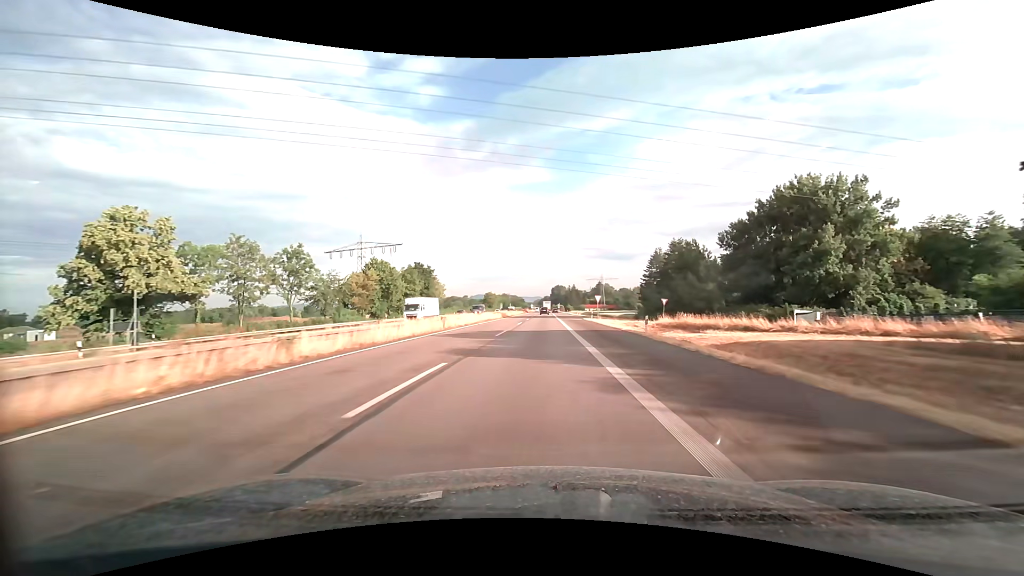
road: trunk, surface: asphalt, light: Day
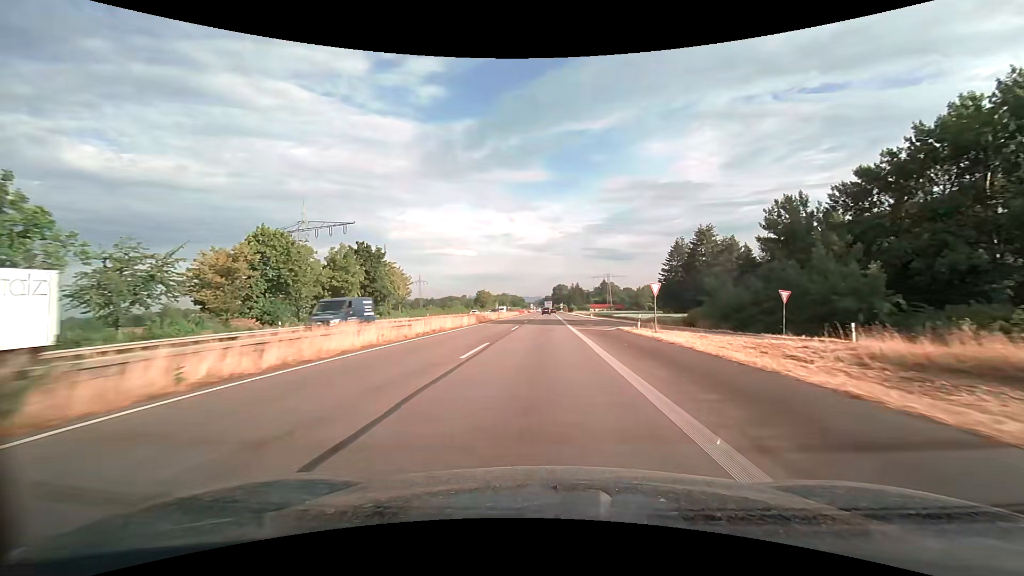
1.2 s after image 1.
(0.0, +29.5) m; 0°
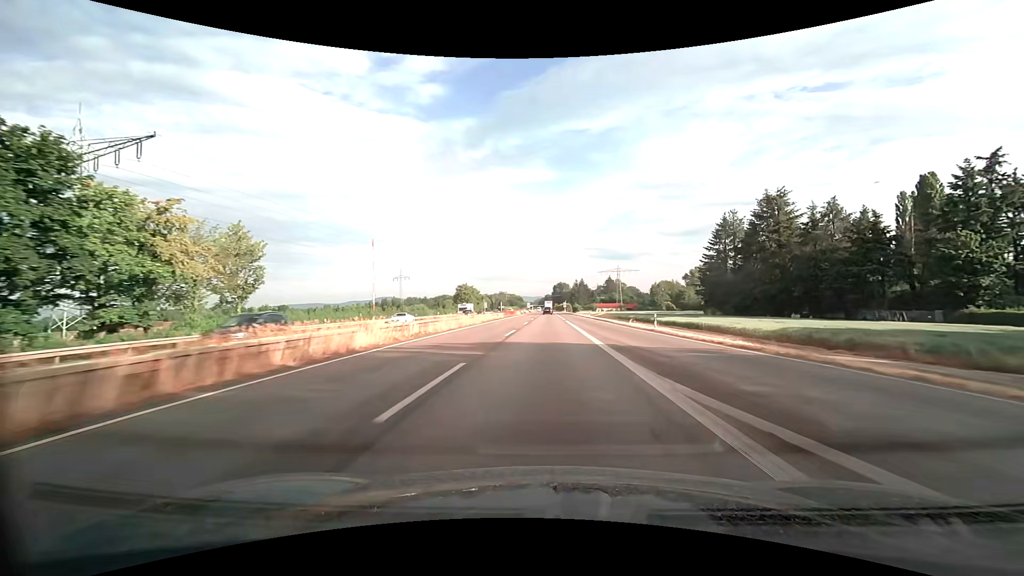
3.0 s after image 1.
(0.0, +44.5) m; 0°
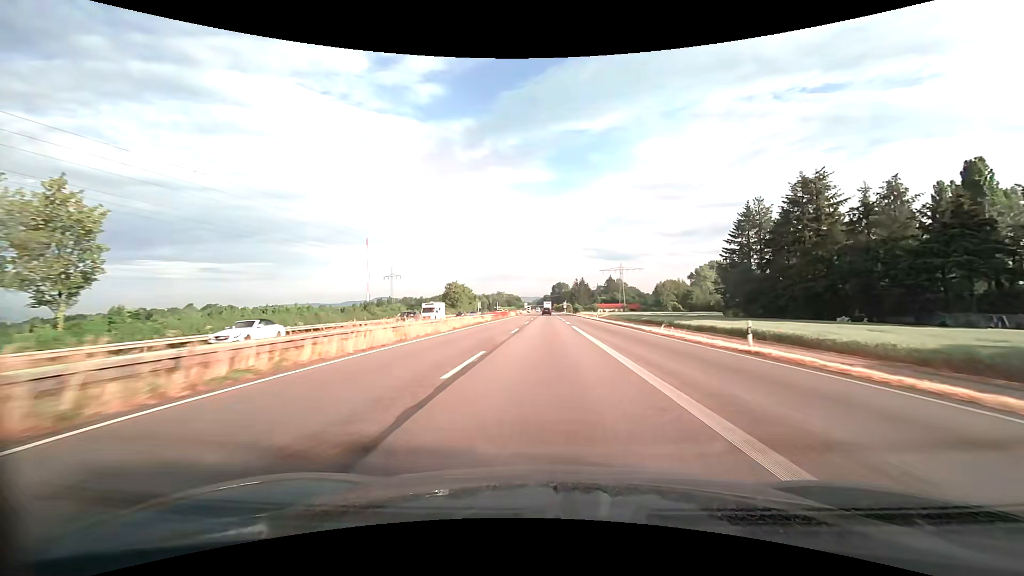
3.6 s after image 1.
(0.0, +14.9) m; 0°
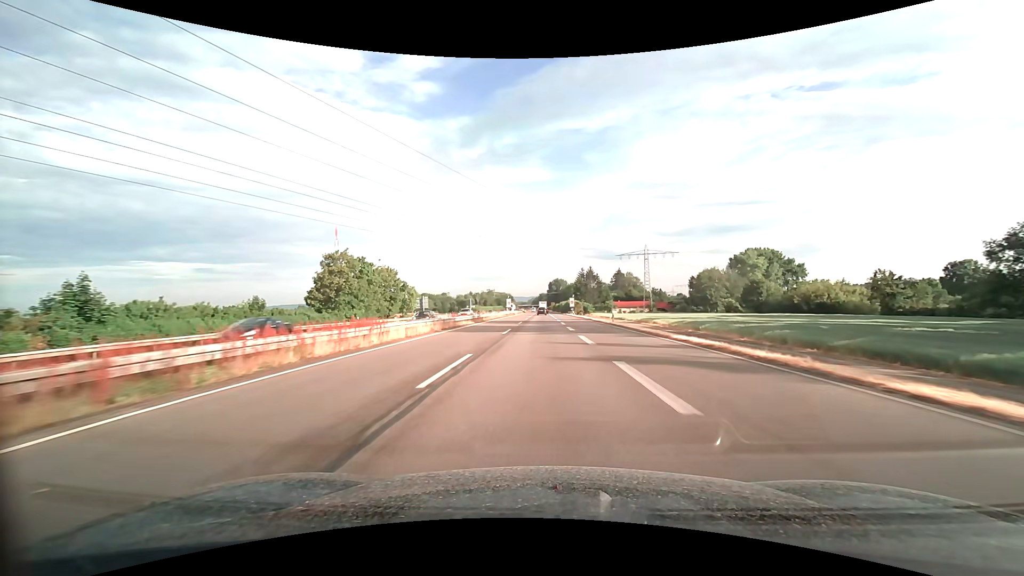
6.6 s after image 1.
(+0.3, +74.9) m; 0°
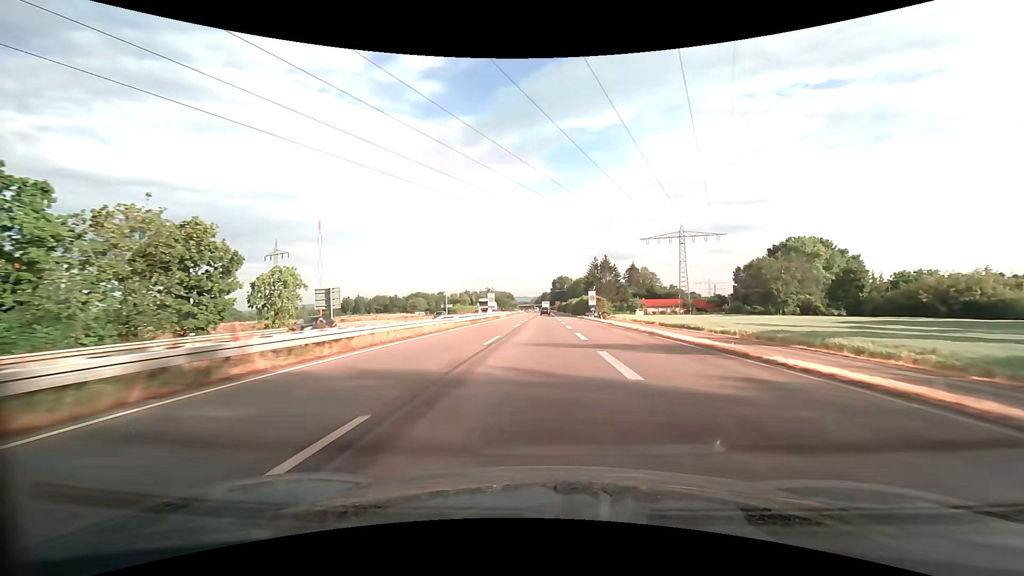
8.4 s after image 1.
(-0.1, +45.2) m; 0°
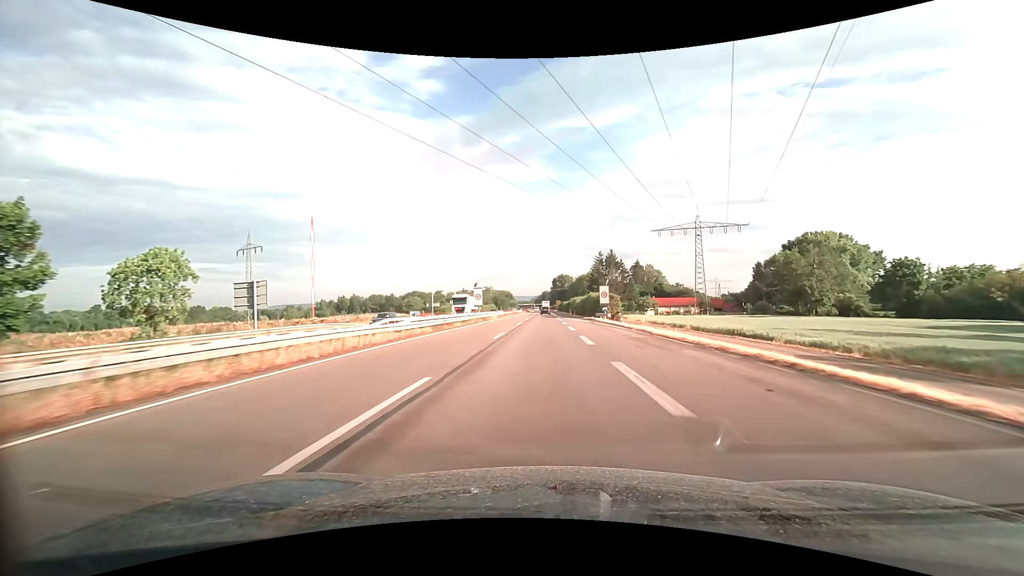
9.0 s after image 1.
(0.0, +15.1) m; 0°
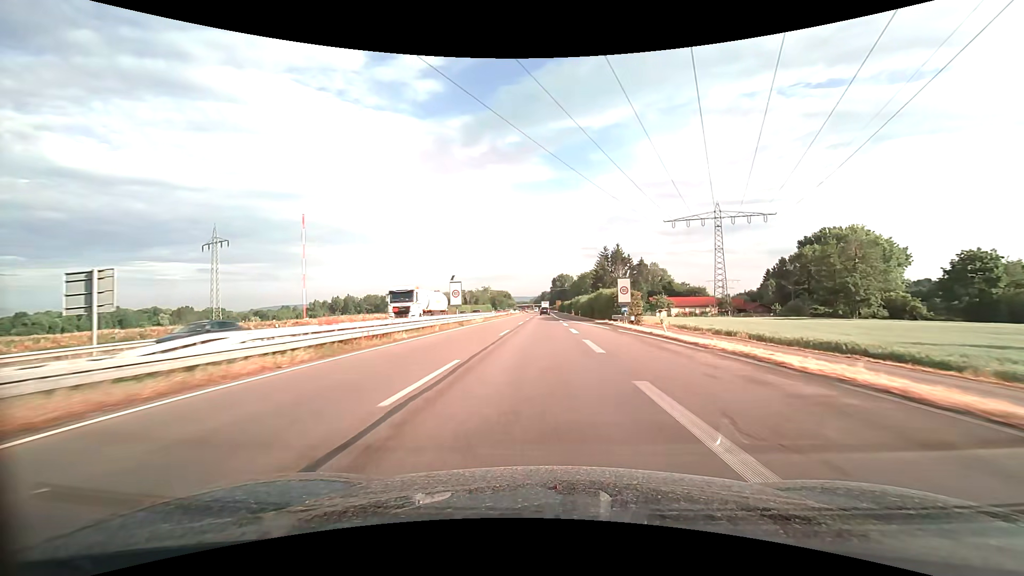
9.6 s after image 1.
(0.0, +15.1) m; 0°
(0, +10) (0, +20) (0, +30) (0, +40) (0, +50) (0, +60) (0, +70) (0, +80) (0, +90) (0, +100) m
